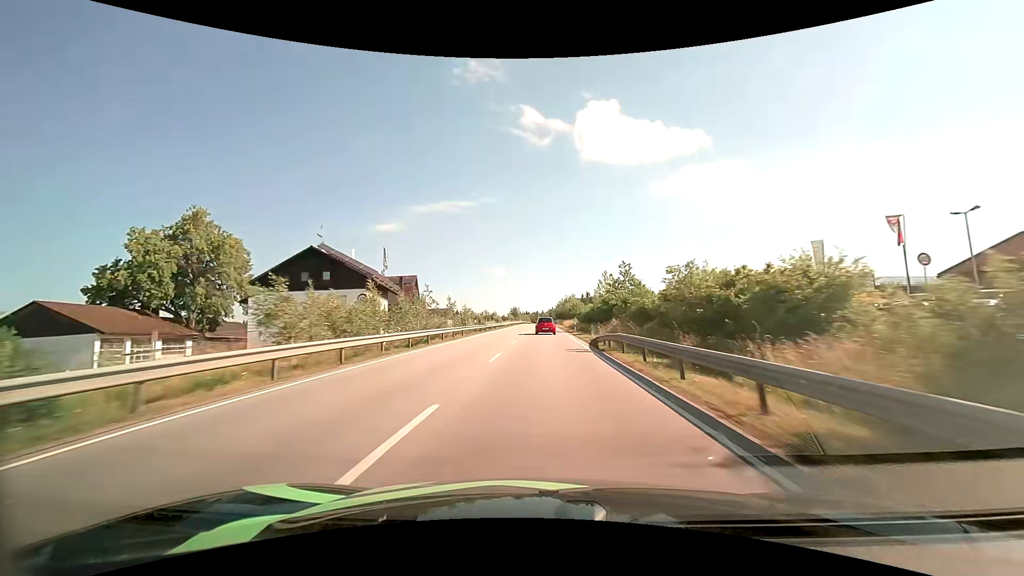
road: primary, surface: asphalt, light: Day
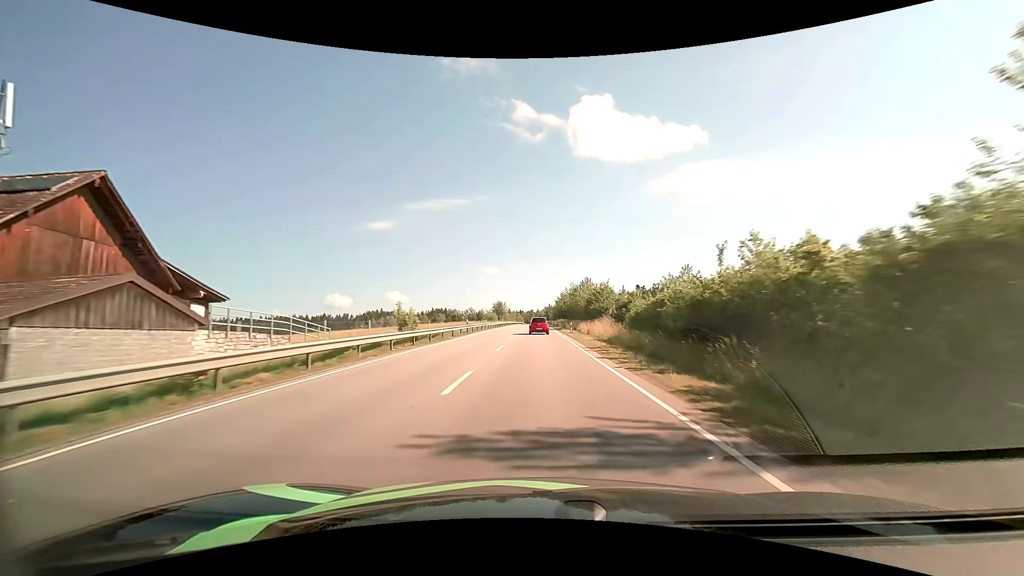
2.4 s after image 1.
(+0.3, +54.1) m; 0°
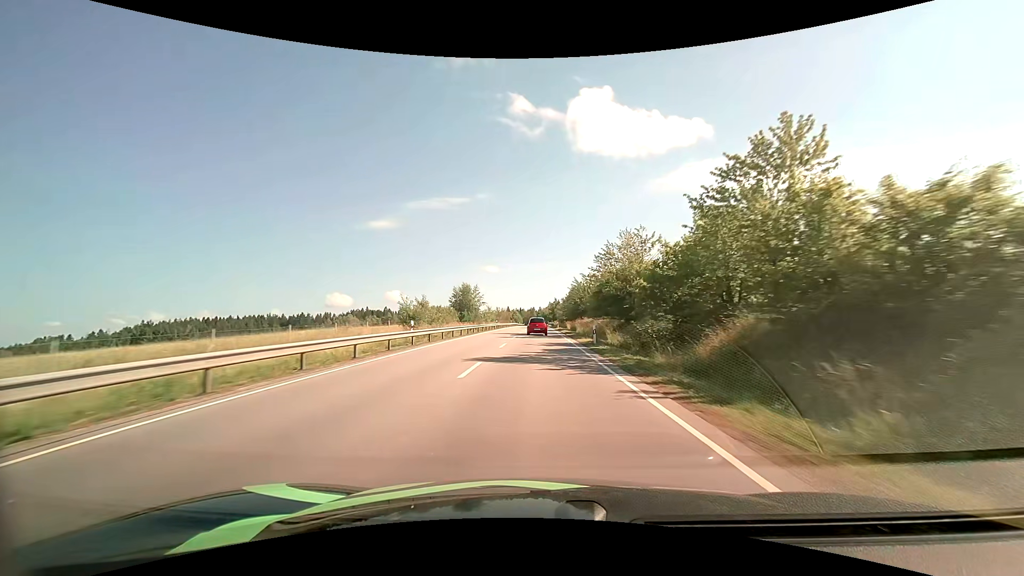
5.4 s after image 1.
(-0.2, +68.6) m; 0°
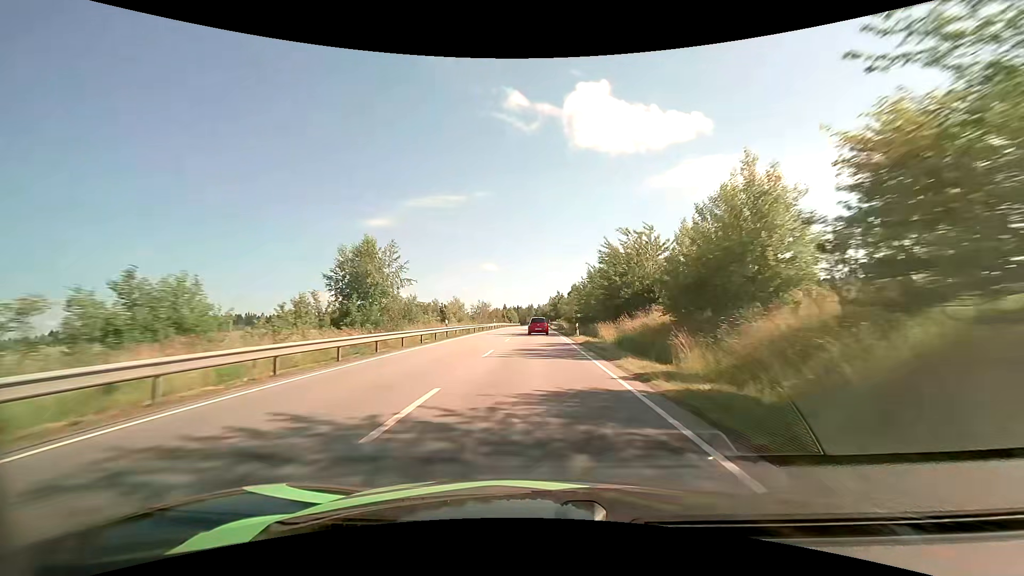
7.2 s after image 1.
(+0.1, +41.5) m; 0°
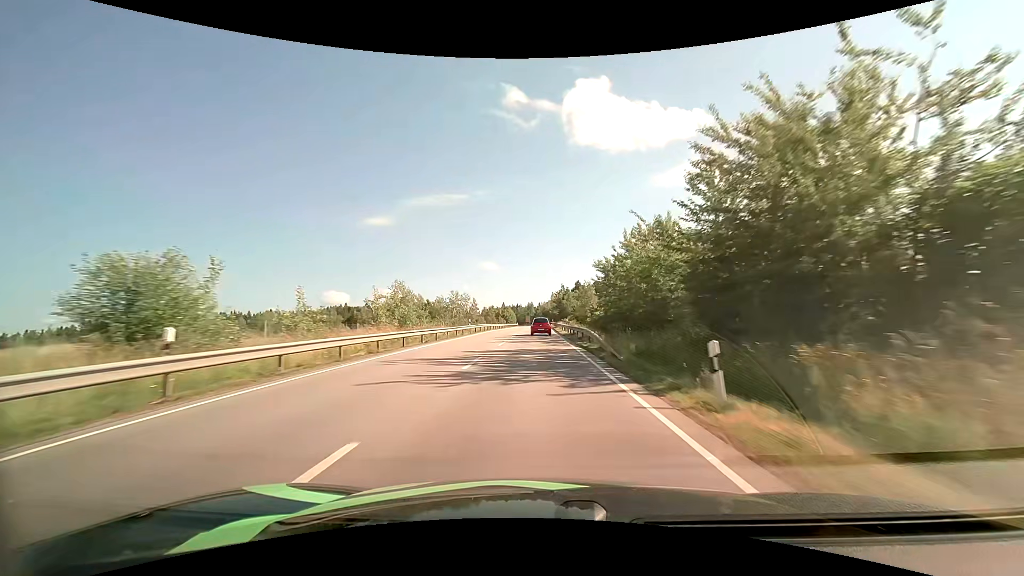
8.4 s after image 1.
(0.0, +27.7) m; 0°
(0, +10) (0, +20) (0, +30) (0, +40) (0, +50) (0, +60) (0, +70) (0, +80) (0, +90) (0, +100) m
